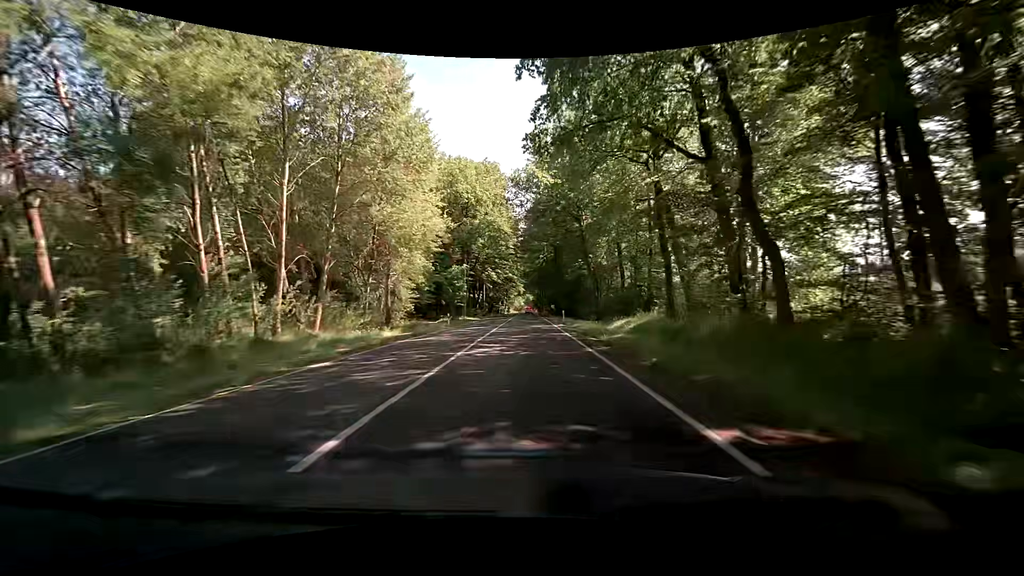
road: primary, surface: asphalt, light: Day
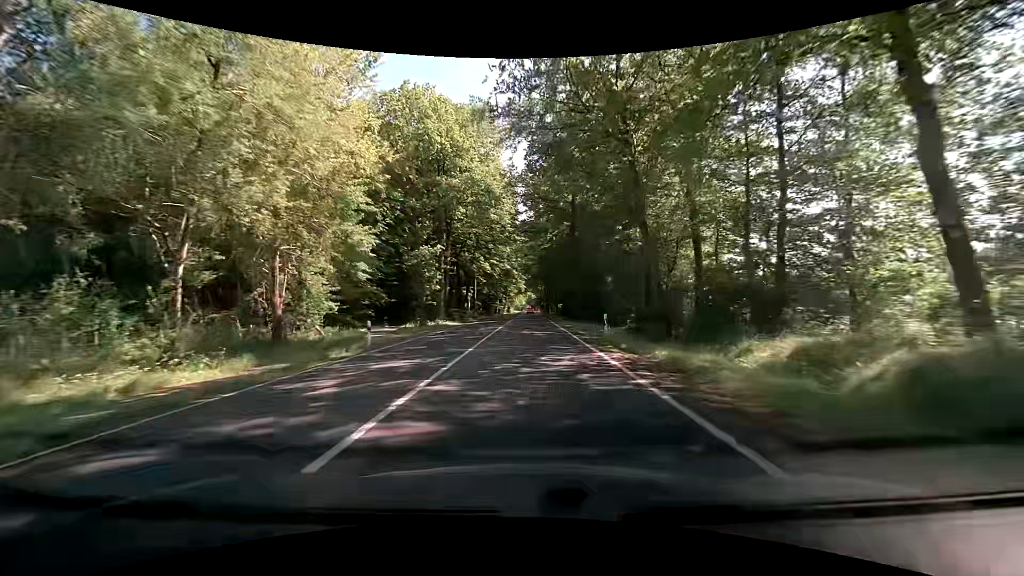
(+0.1, +21.5) m; -1°
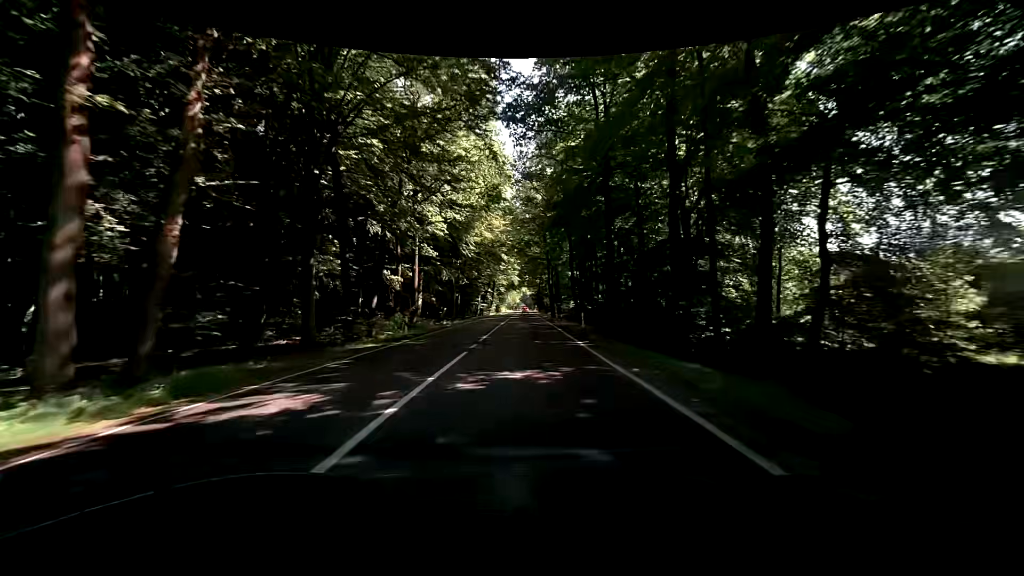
(+0.5, +43.3) m; +1°
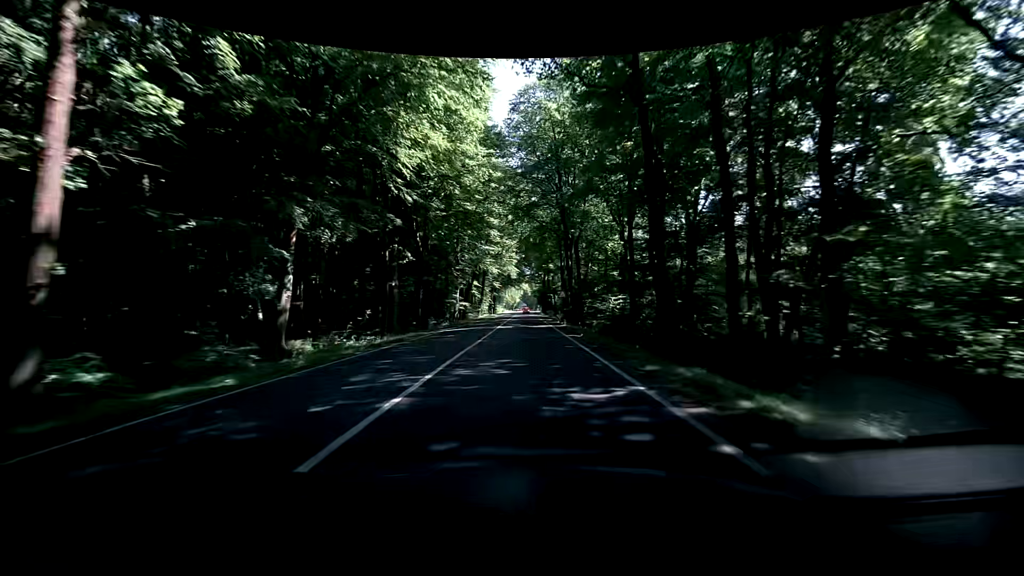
(0.0, +32.7) m; 0°
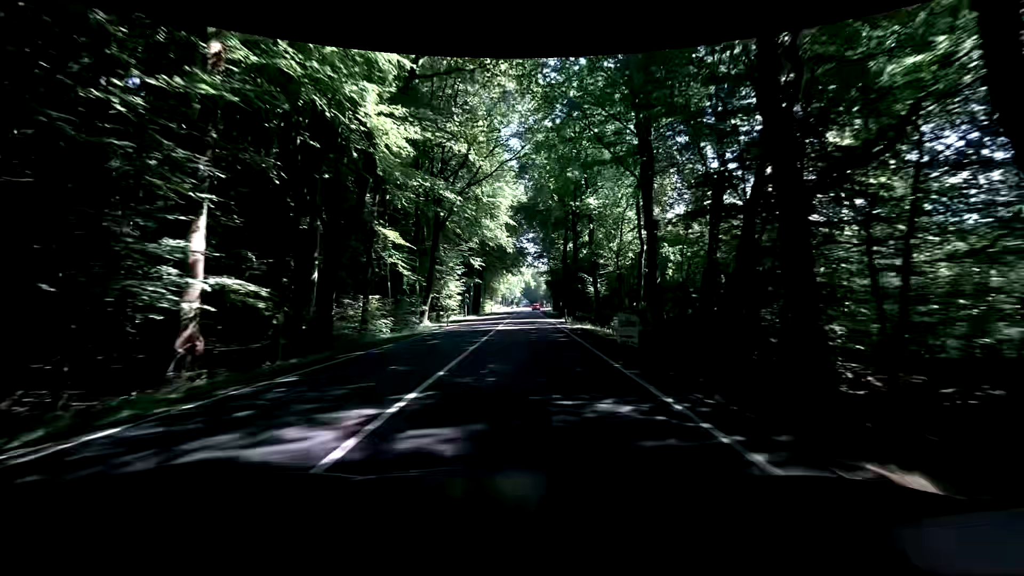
(-0.7, +53.9) m; -2°
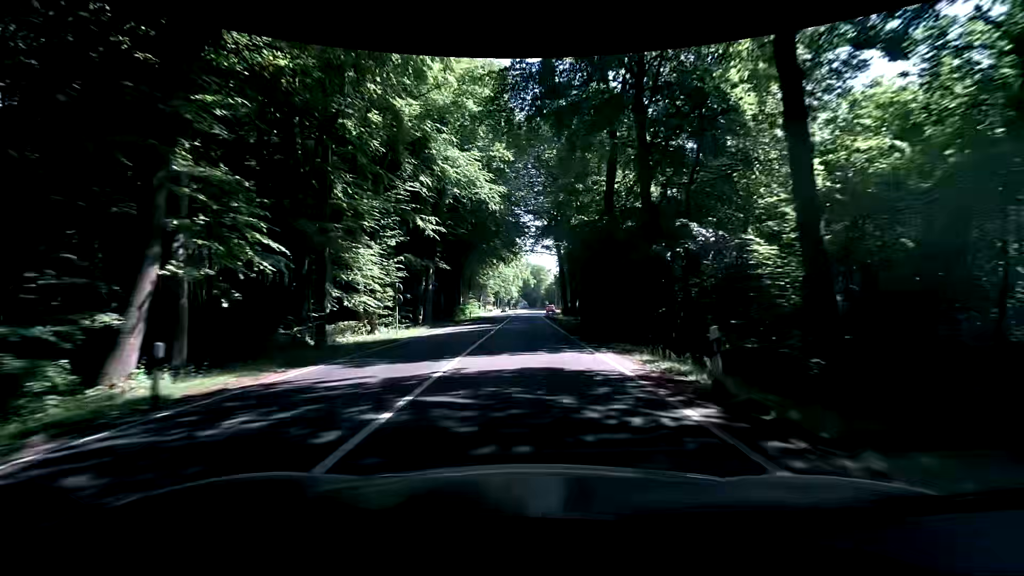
(+0.5, +31.9) m; +1°
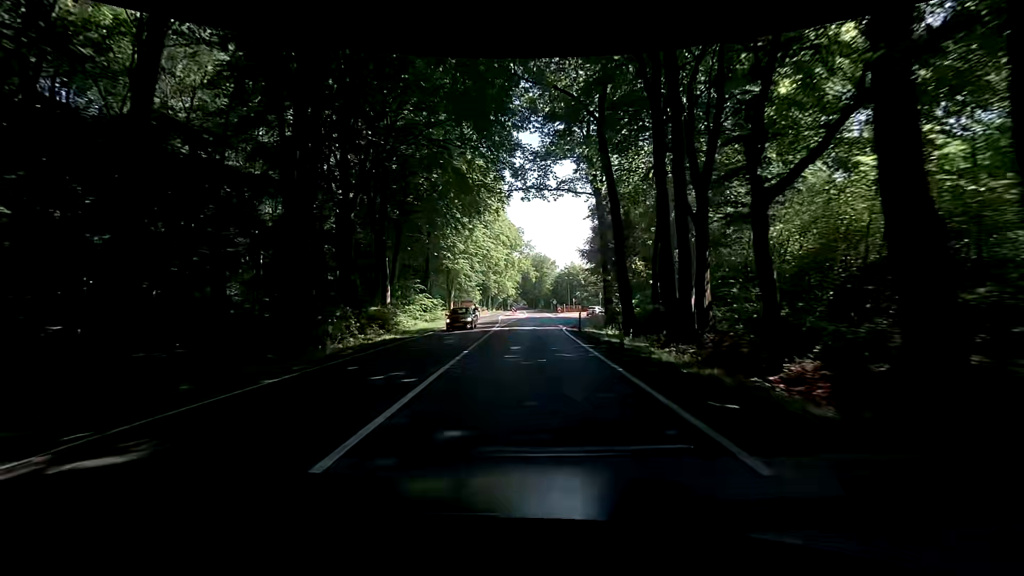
(+0.2, +42.1) m; +1°
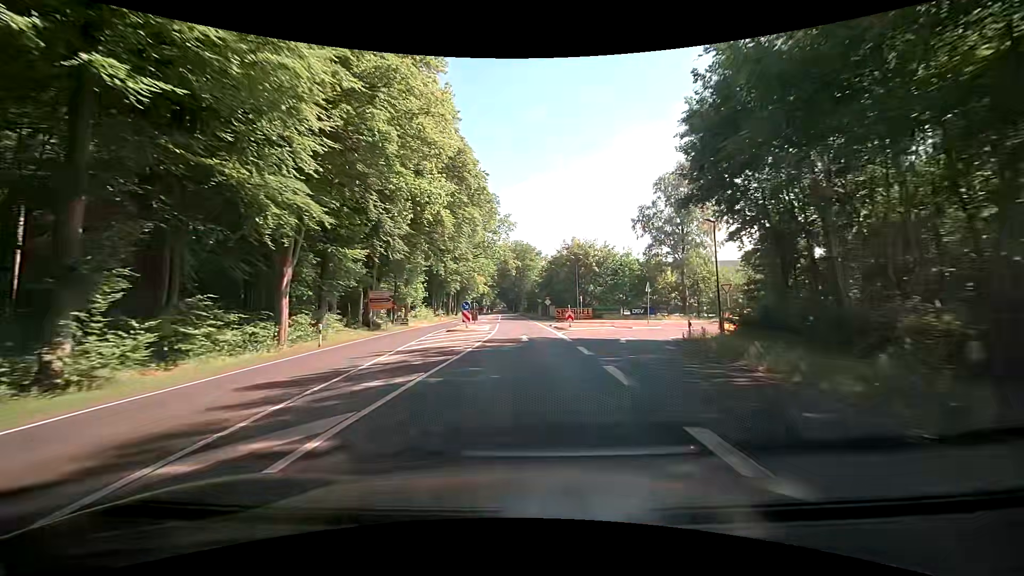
(+0.5, +42.0) m; +1°
(0, +10) (0, +20) (0, +30) (0, +40) (0, +50) (-1, +60) (-1, +70) (-2, +80) (-2, +90) (-2, +100) m
